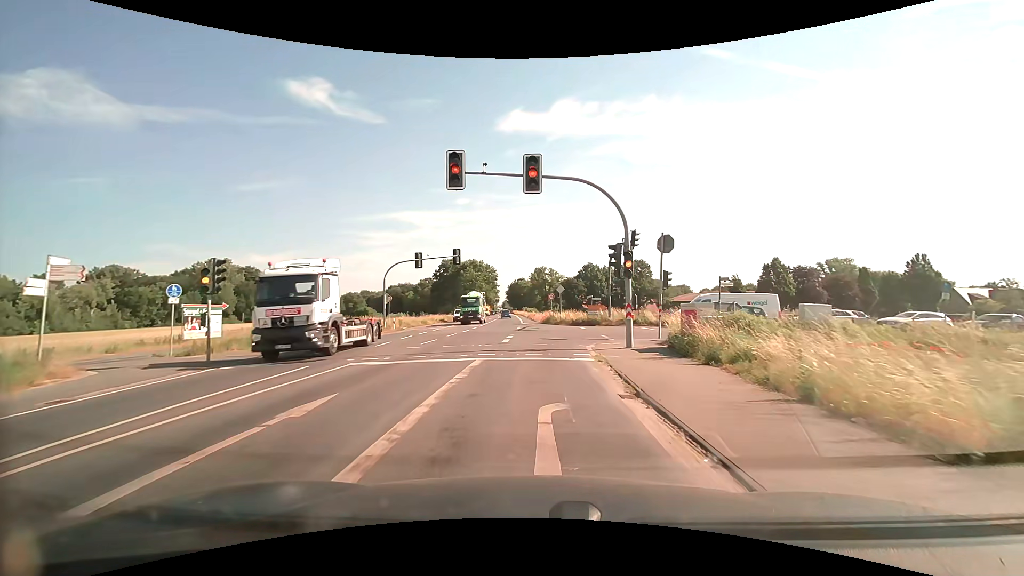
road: secondary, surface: asphalt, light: Day
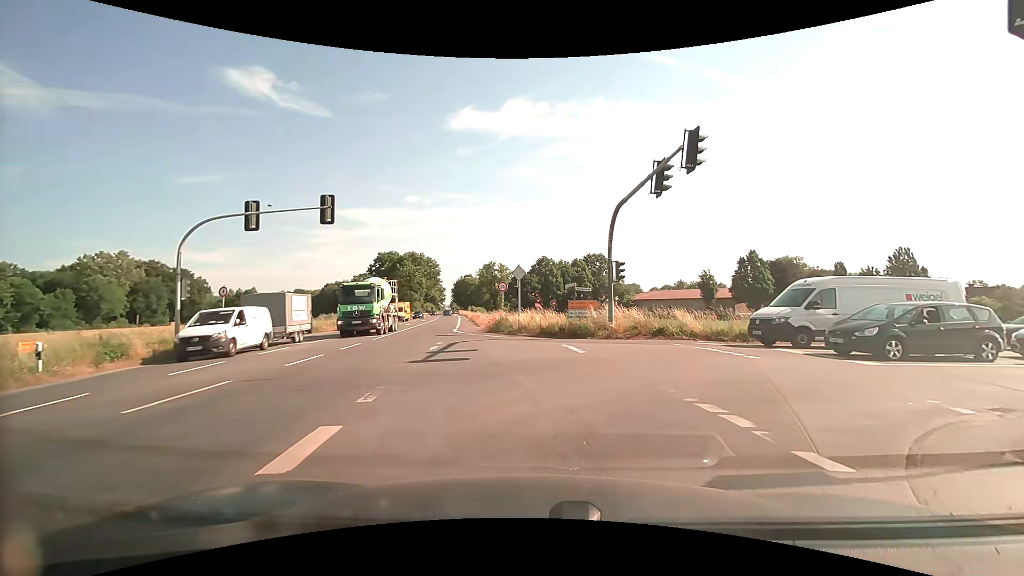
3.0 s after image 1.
(+0.1, +19.4) m; +5°
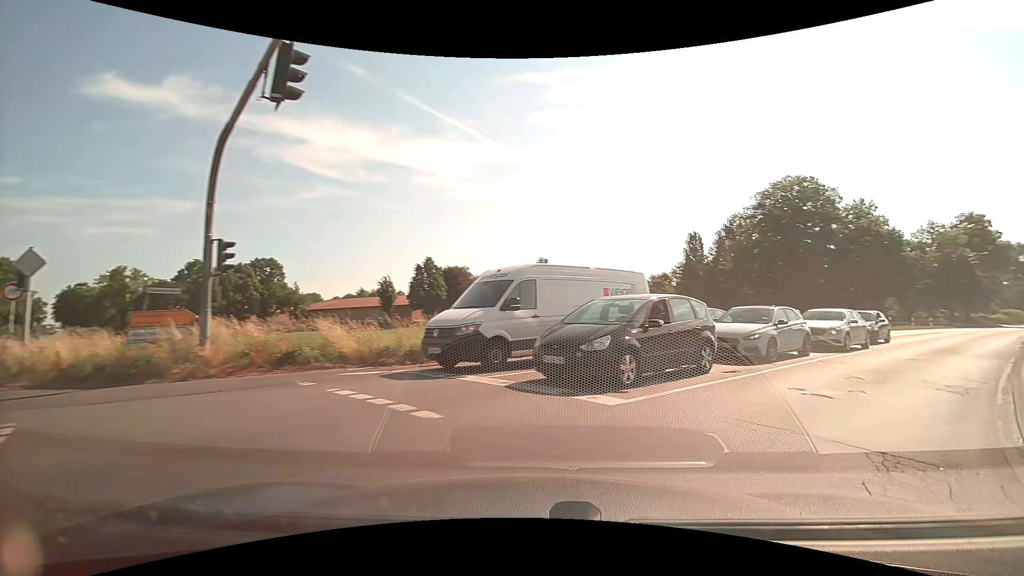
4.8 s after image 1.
(+2.0, +8.3) m; +32°
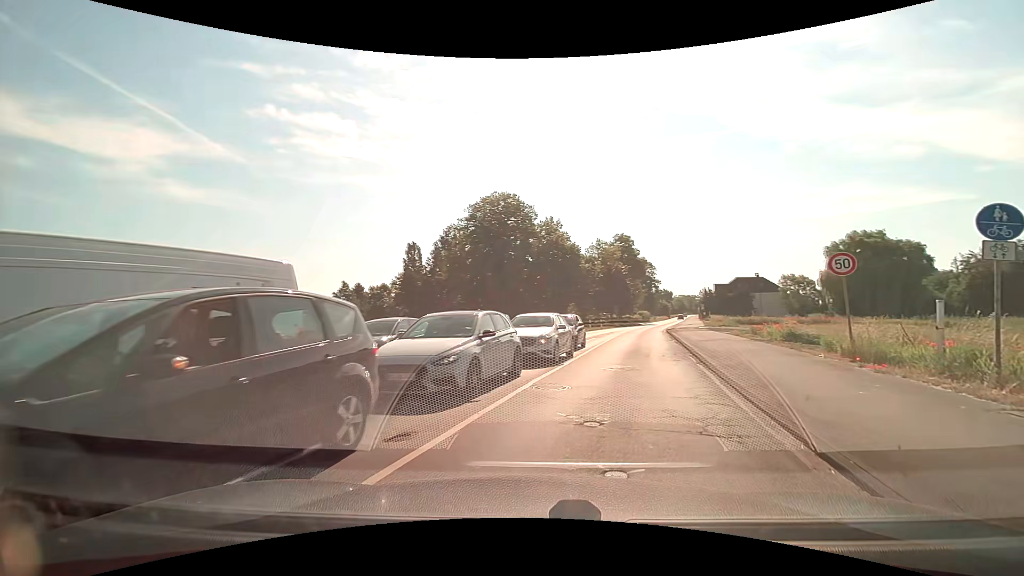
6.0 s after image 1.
(+1.9, +5.8) m; +33°
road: tertiary
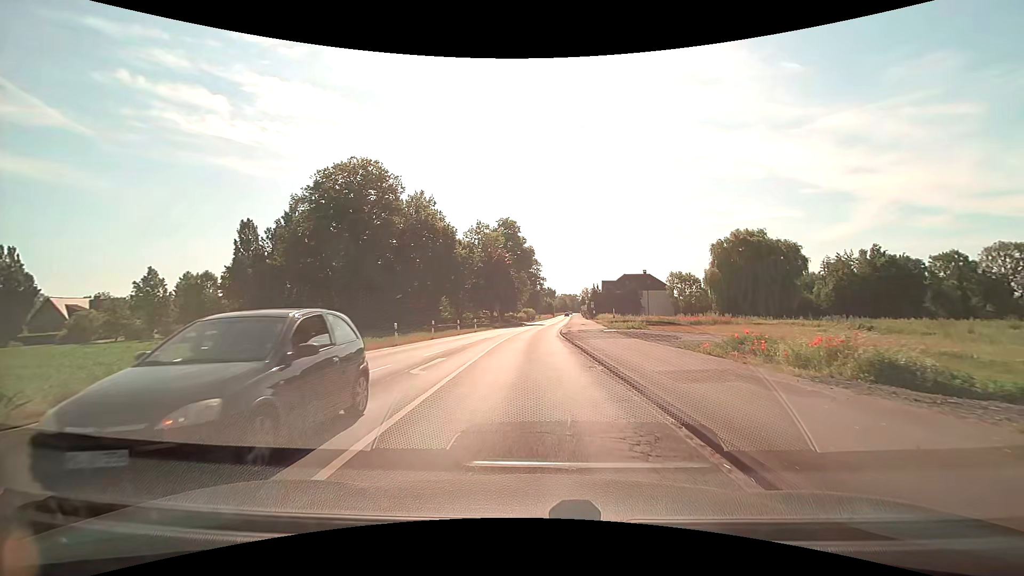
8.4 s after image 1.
(+2.9, +15.4) m; +14°
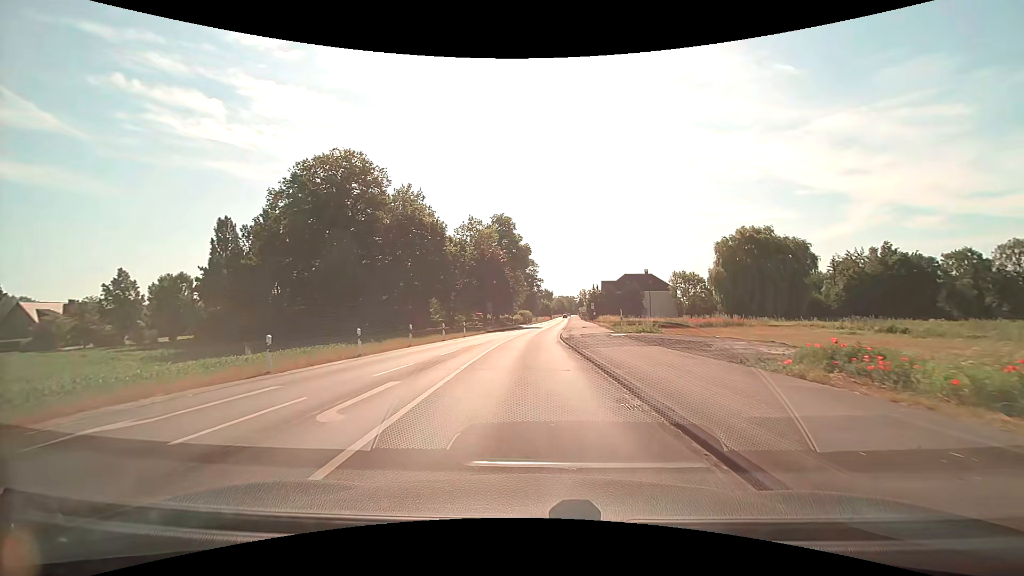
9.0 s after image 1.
(0.0, +4.9) m; +1°
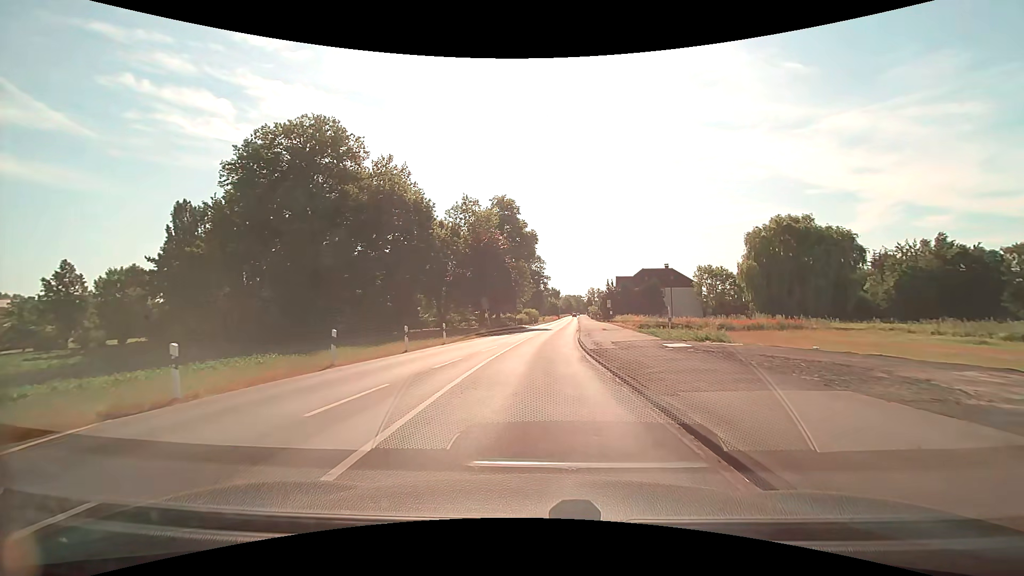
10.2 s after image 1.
(-0.1, +11.1) m; -1°
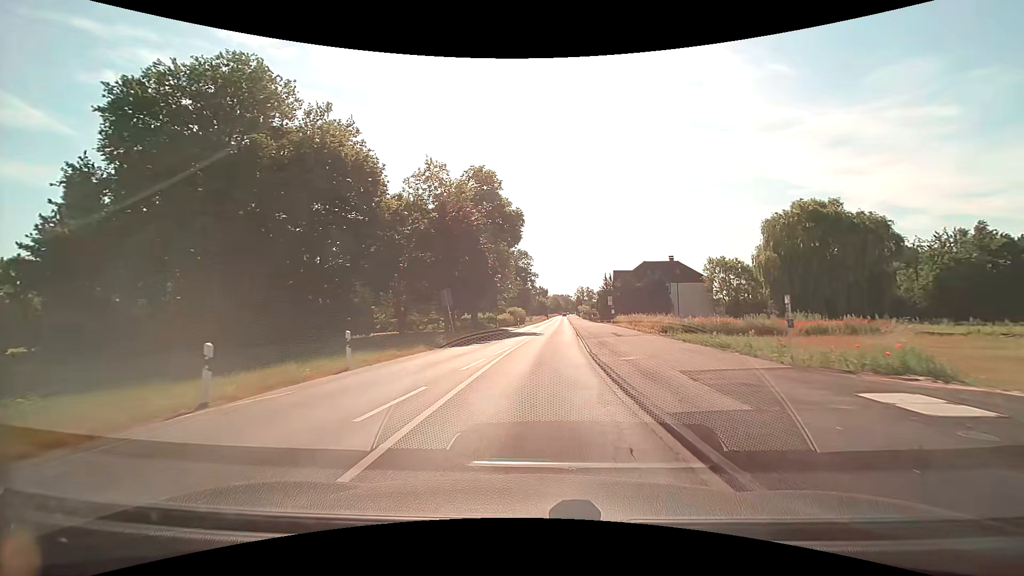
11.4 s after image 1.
(+0.1, +12.6) m; +1°
(0, +10) (+1, +20) (+1, +30) (+2, +40) (+3, +50) (+3, +60) (+4, +70) (+4, +80) (+5, +90) (+6, +100) m
